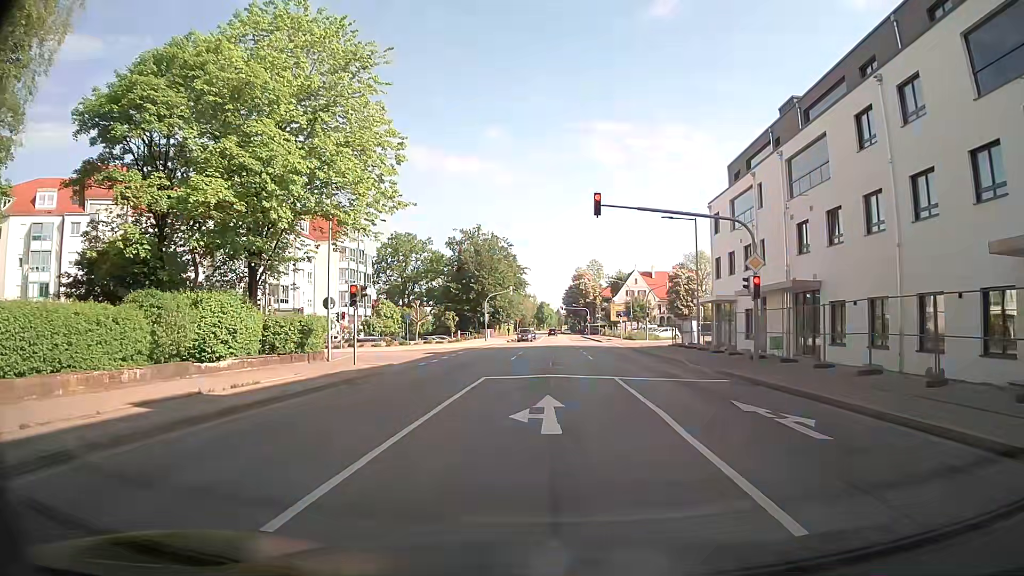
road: secondary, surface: asphalt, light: Day
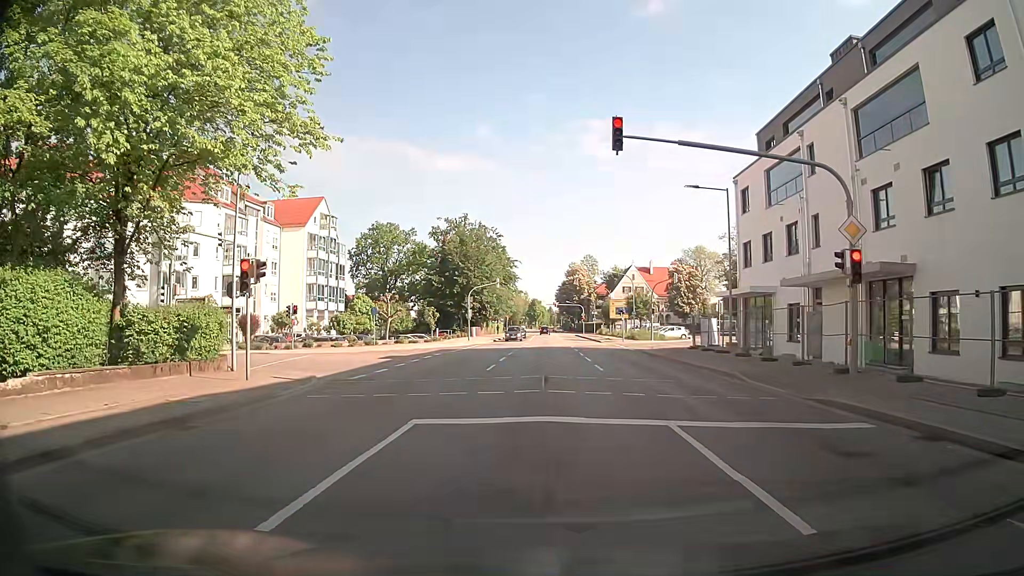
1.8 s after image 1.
(0.0, +9.0) m; 0°
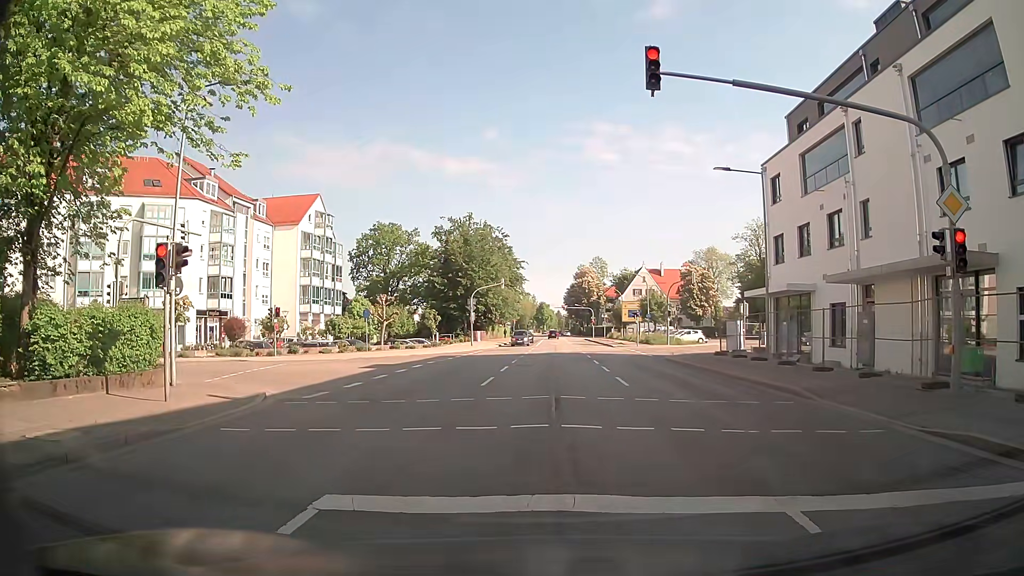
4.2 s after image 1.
(0.0, +4.2) m; 0°
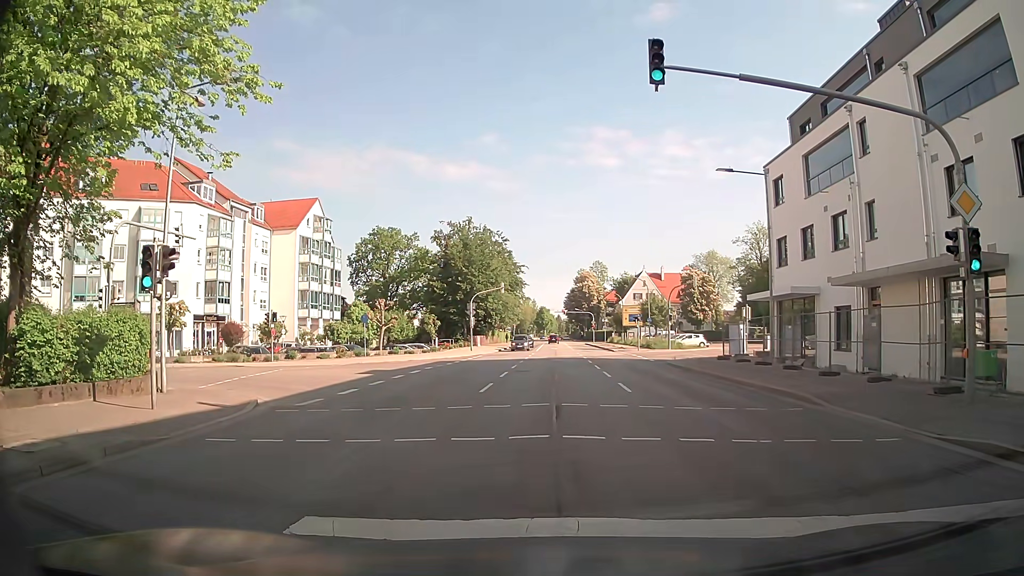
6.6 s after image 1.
(0.0, +0.6) m; 0°
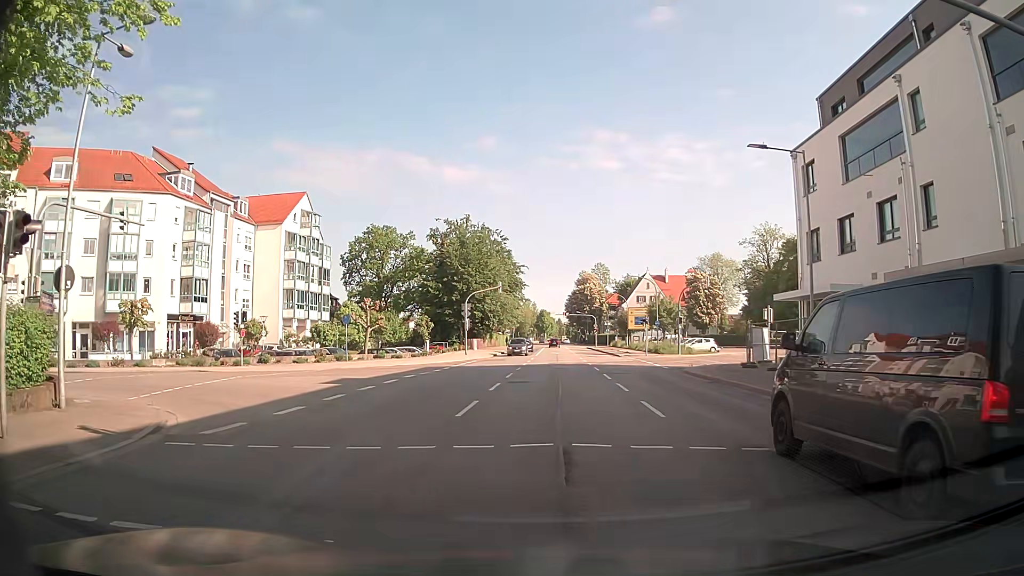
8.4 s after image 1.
(-0.1, +4.7) m; -2°
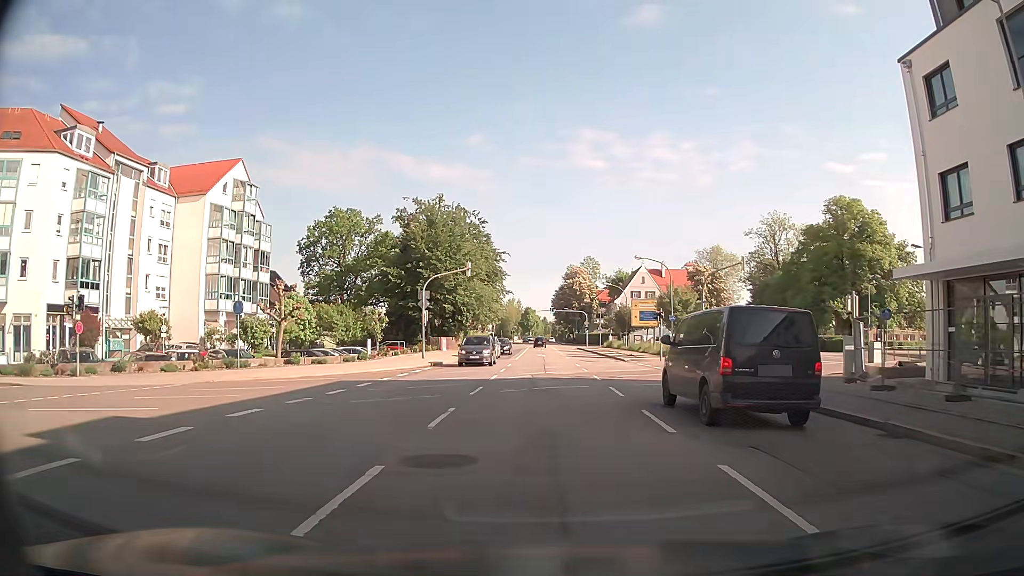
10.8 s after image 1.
(+0.2, +14.1) m; +1°
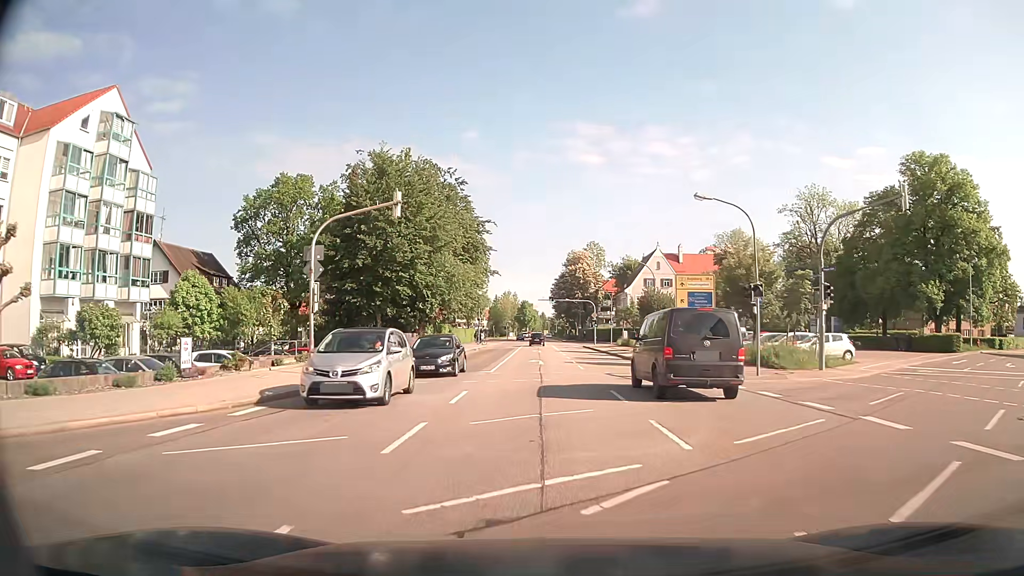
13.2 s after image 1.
(+0.2, +20.6) m; +1°
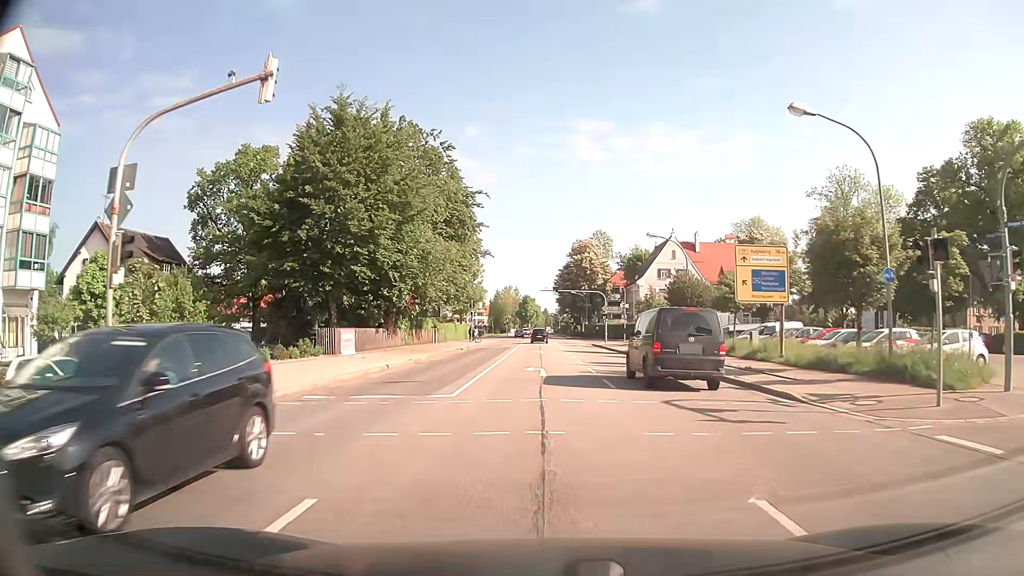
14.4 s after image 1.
(0.0, +11.6) m; -1°
(0, +10) (0, +20) (0, +30) (0, +40) (0, +50) (0, +60) (0, +70) (0, +80) (0, +90) (-2, +100) m
